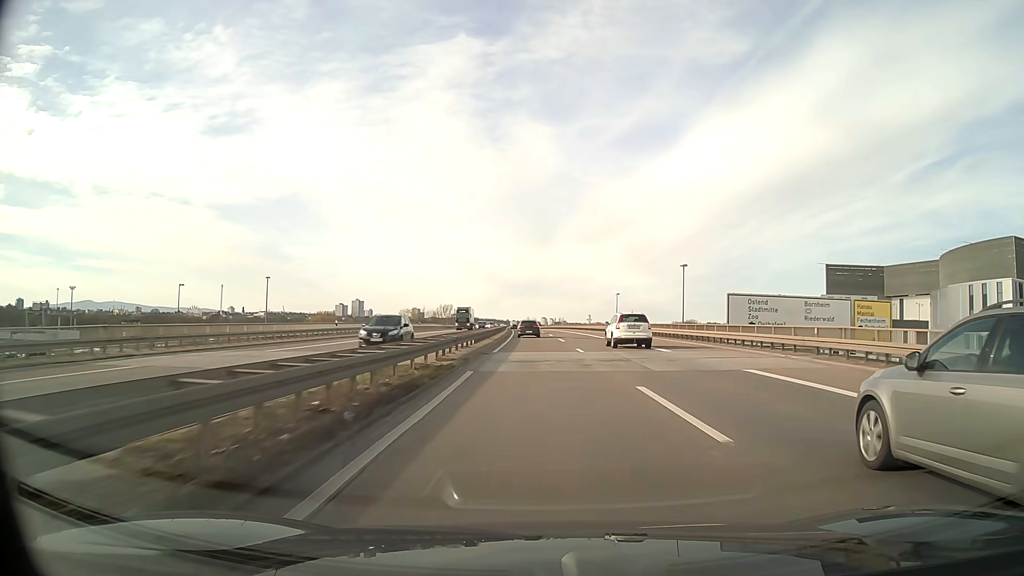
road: motorway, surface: asphalt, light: Day
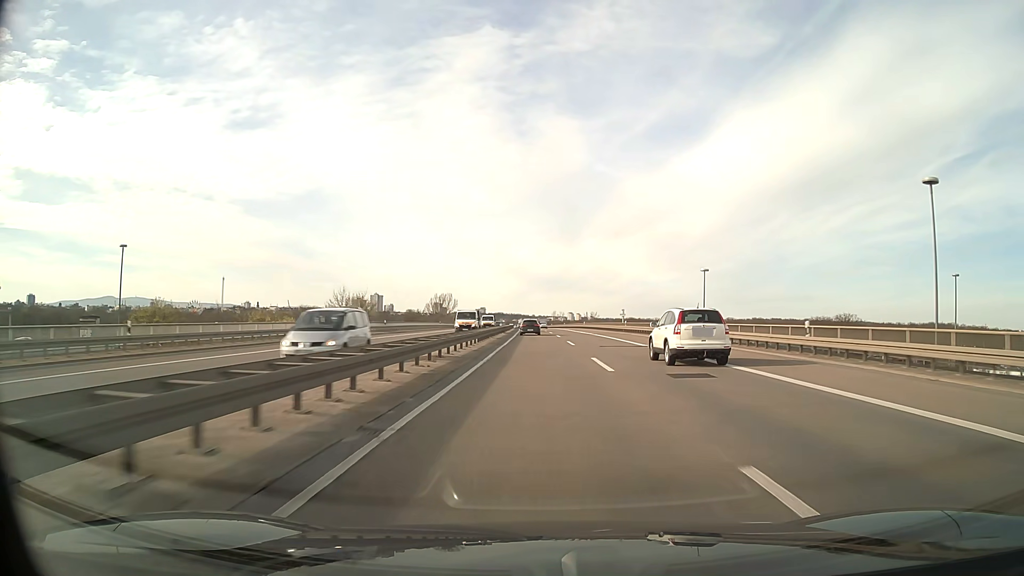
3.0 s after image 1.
(-1.6, +79.4) m; -2°
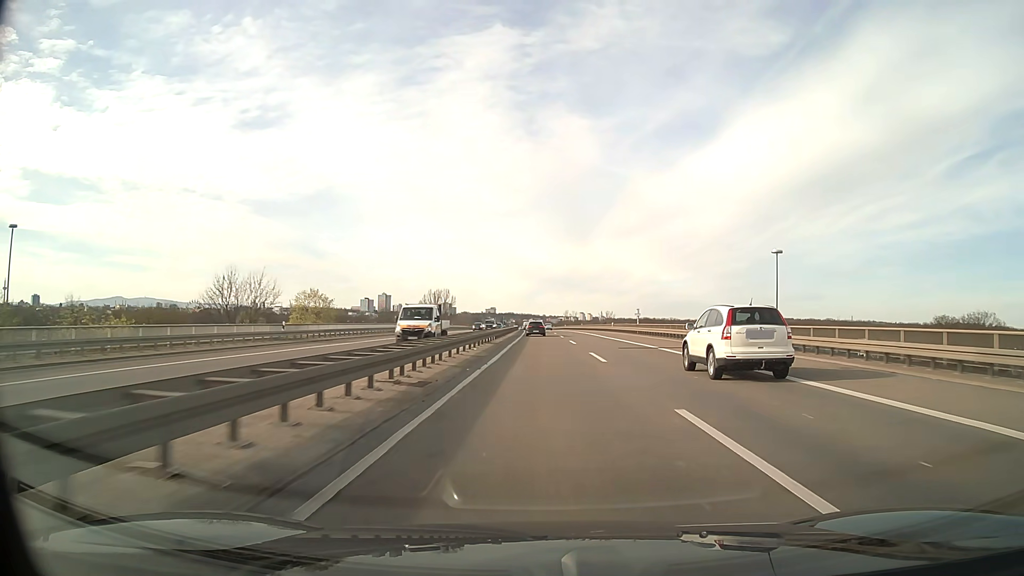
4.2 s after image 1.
(-0.2, +31.8) m; -1°
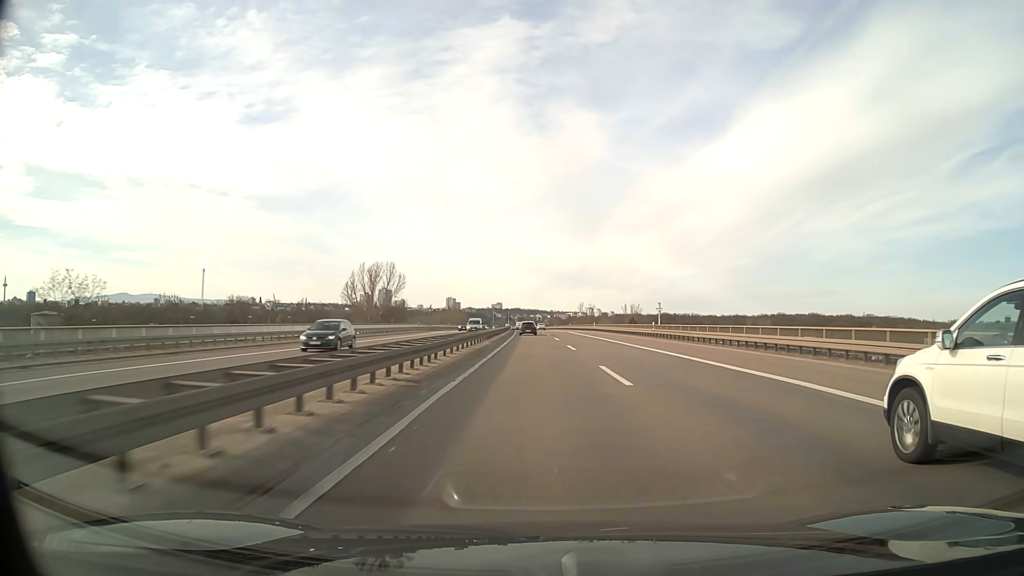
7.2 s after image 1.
(-0.5, +79.8) m; -1°
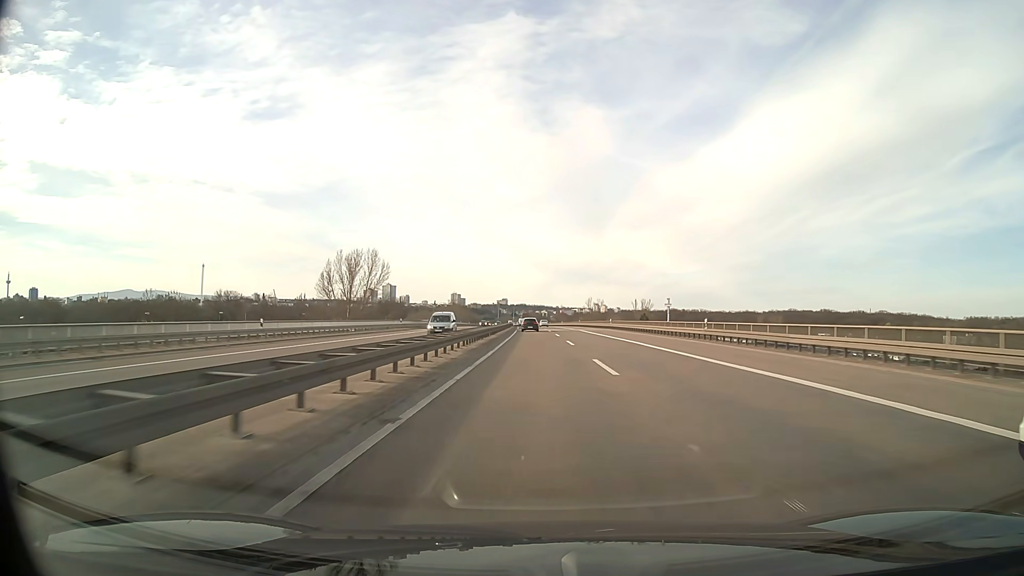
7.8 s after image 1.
(-0.1, +16.0) m; -1°
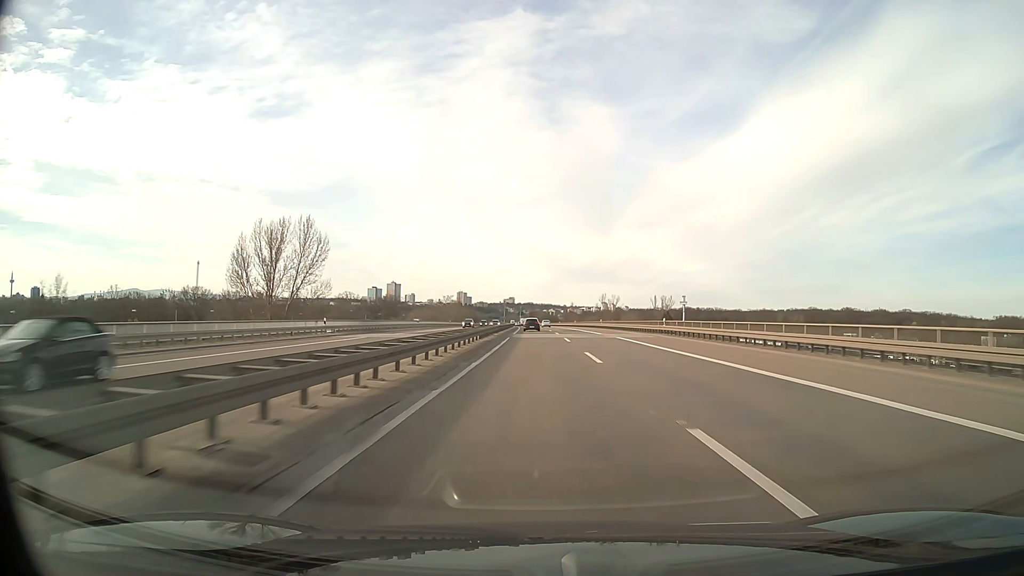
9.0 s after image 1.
(-0.2, +32.0) m; -1°
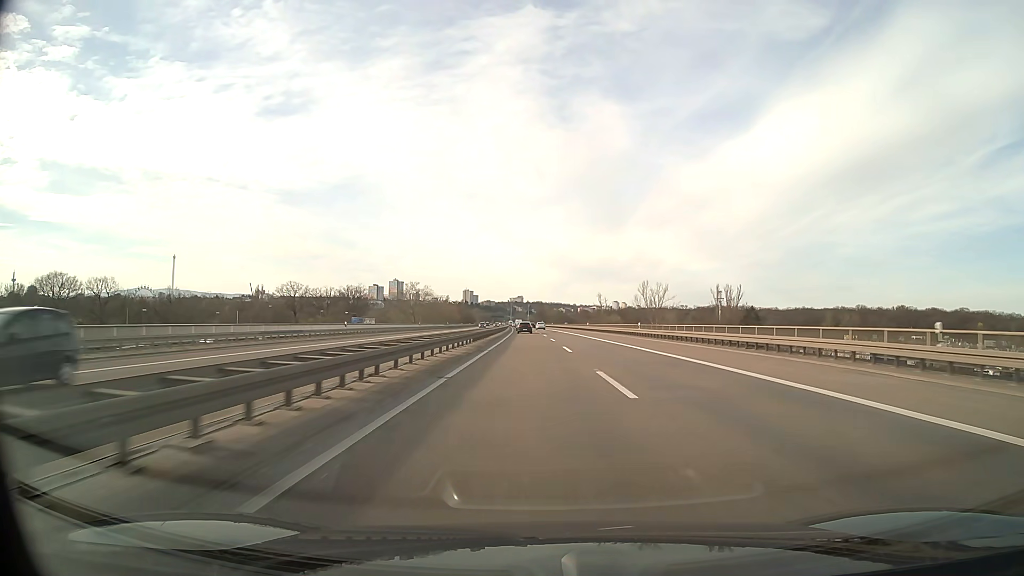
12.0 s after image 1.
(-0.8, +80.1) m; -1°
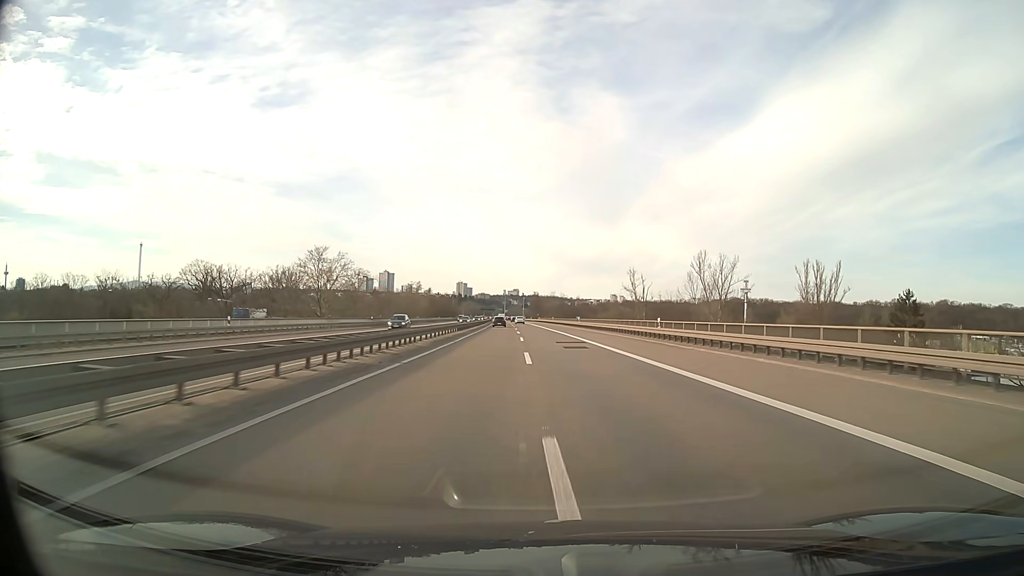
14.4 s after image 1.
(+0.1, +64.1) m; 0°
(0, +10) (0, +20) (0, +30) (0, +40) (0, +50) (0, +60) (-1, +70) (-1, +80) (-1, +90) (-2, +100) m
